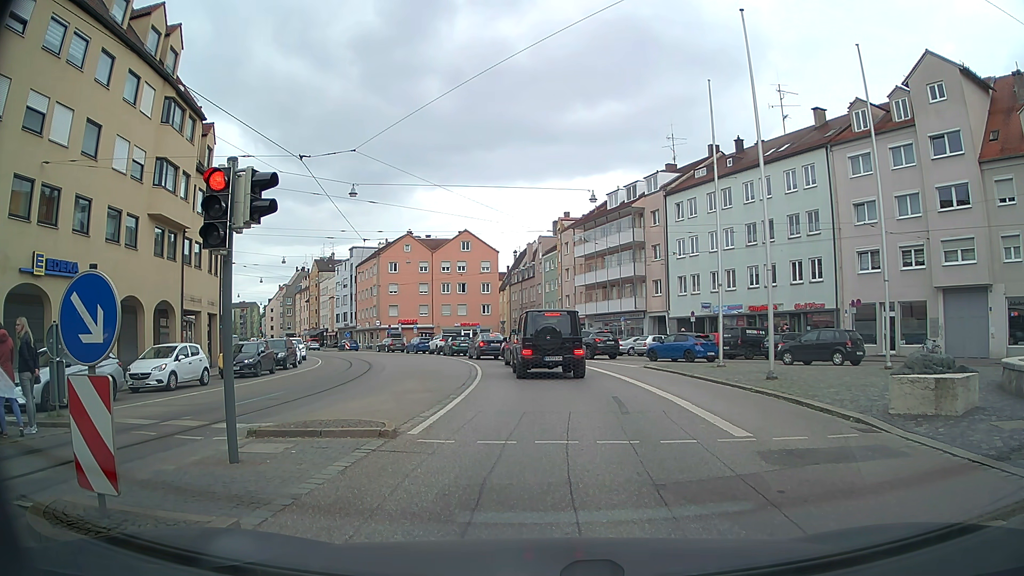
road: tertiary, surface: asphalt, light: Day
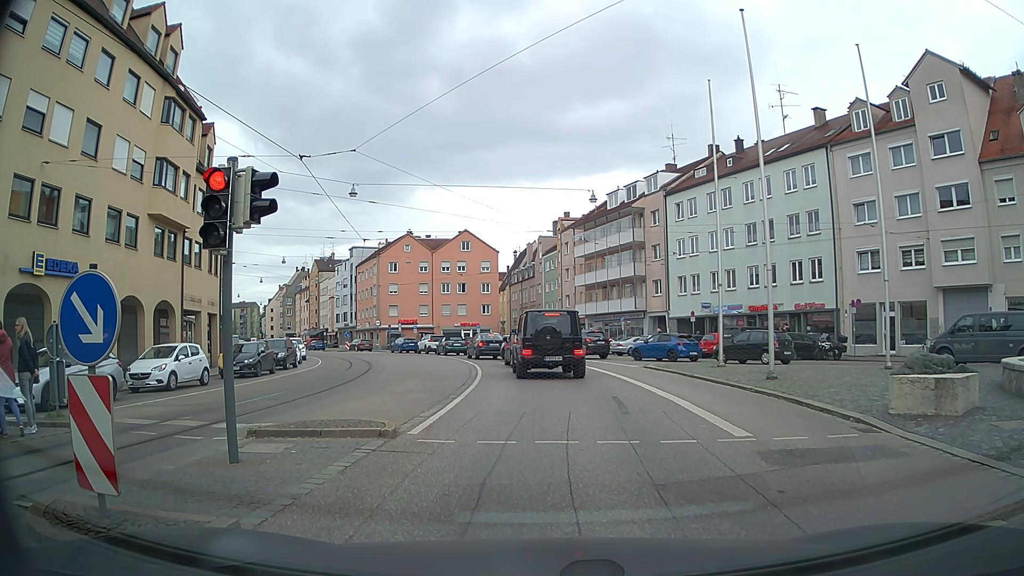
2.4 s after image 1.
(0.0, 0.0) m; 0°
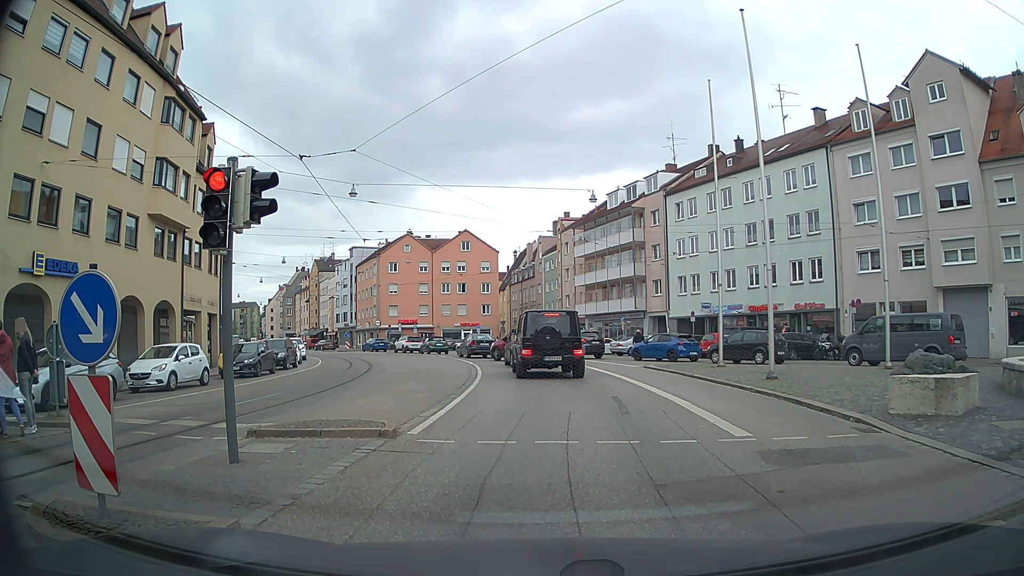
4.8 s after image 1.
(0.0, 0.0) m; 0°
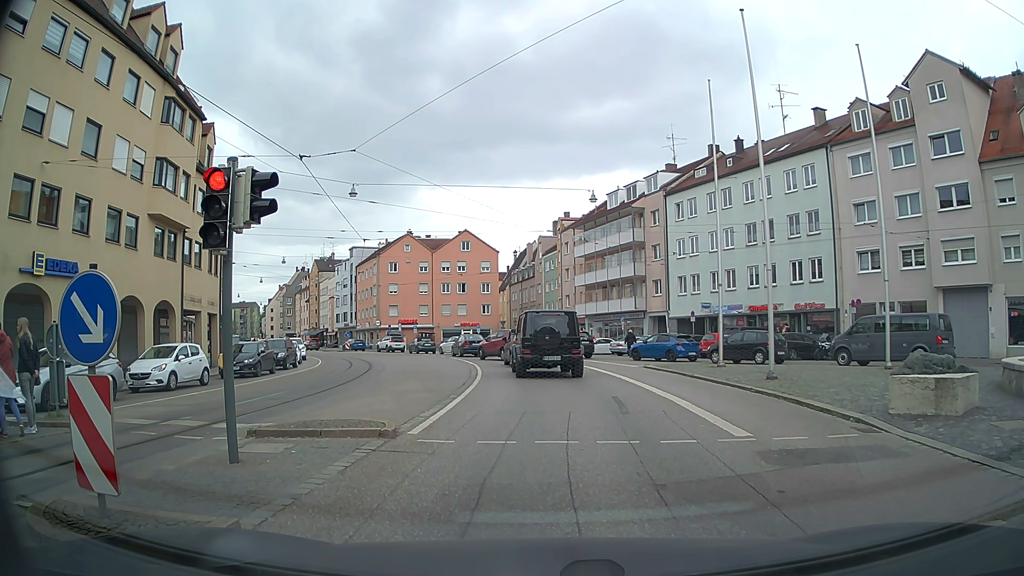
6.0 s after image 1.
(0.0, 0.0) m; 0°
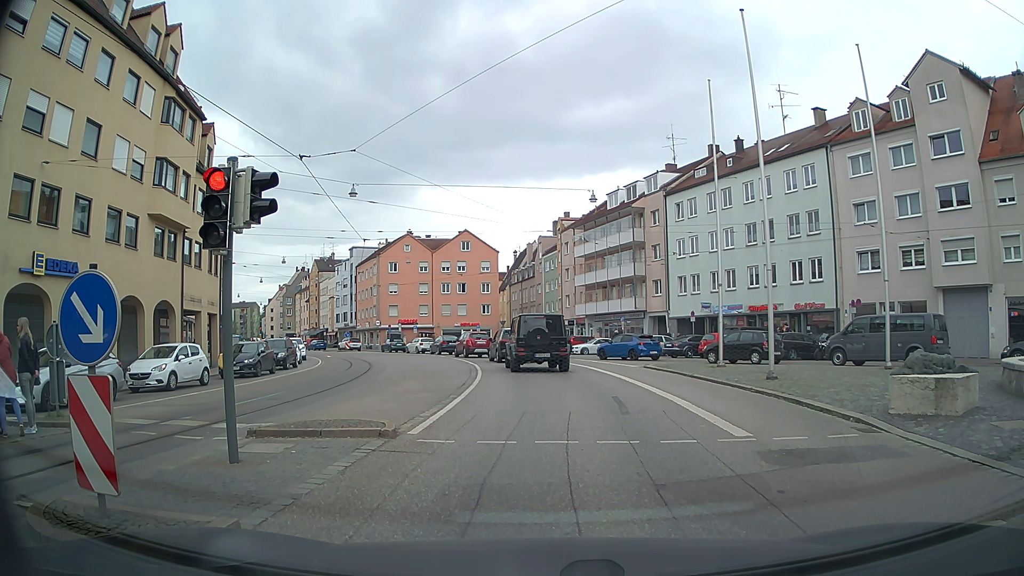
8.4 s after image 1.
(0.0, 0.0) m; 0°
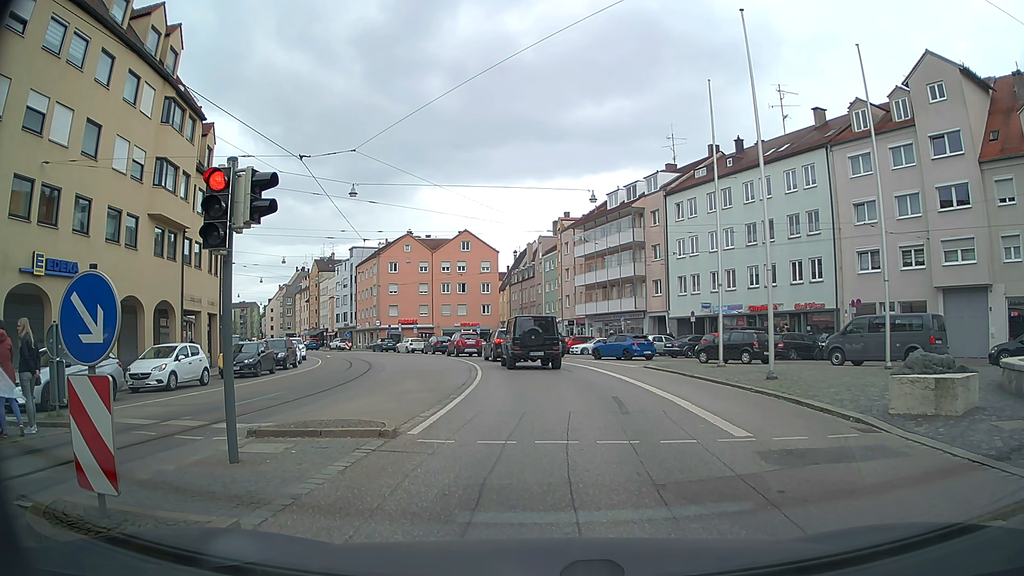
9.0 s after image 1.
(0.0, 0.0) m; 0°
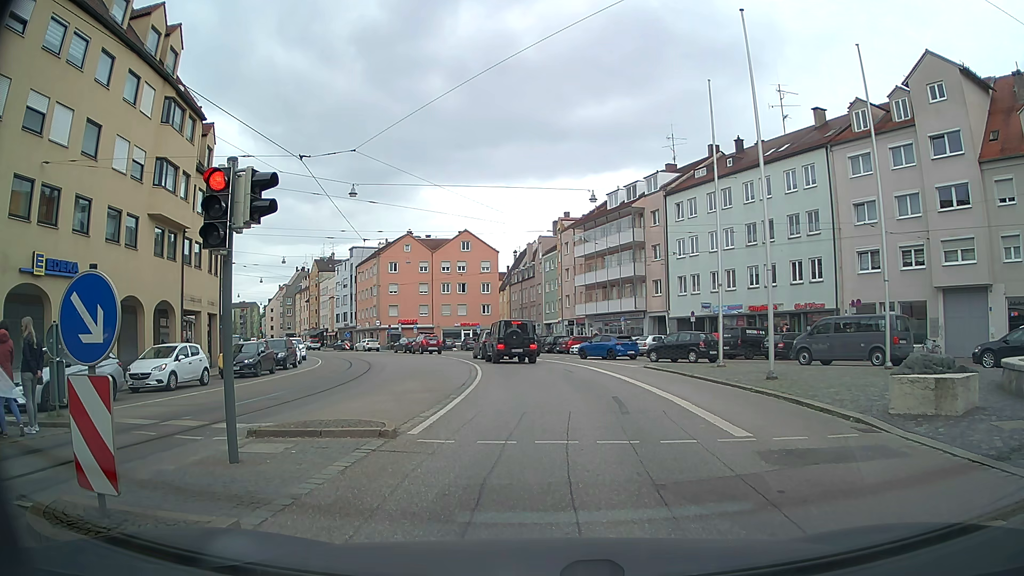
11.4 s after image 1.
(0.0, 0.0) m; 0°
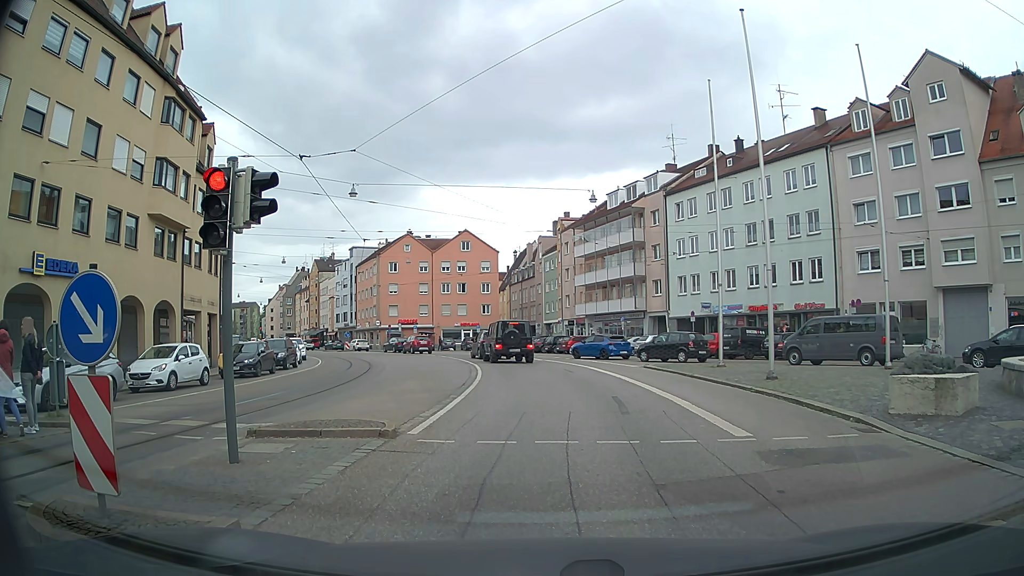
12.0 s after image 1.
(0.0, 0.0) m; 0°
(0, +10) (0, +20) (-1, +30) (-2, +40) (-5, +49) (-9, +59) (-14, +68) (-19, +76) (-24, +84) (-30, +93) m
